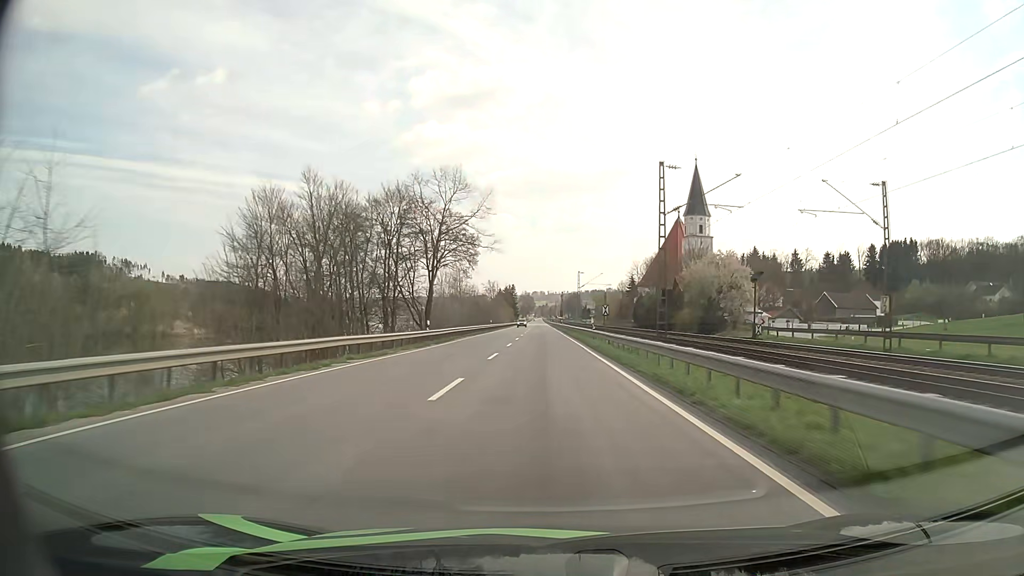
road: primary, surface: asphalt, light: Day
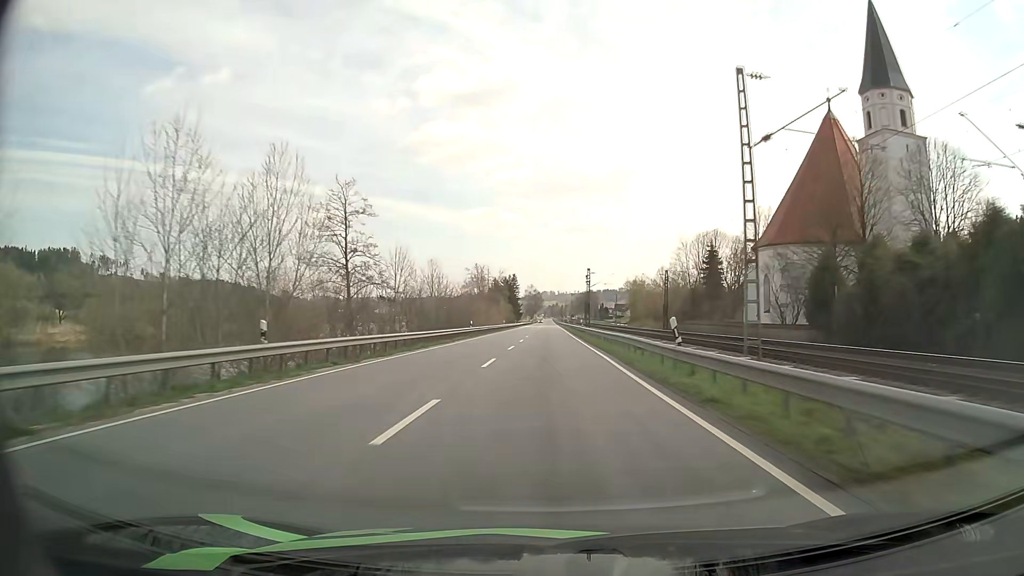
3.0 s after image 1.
(-0.6, +76.7) m; -1°
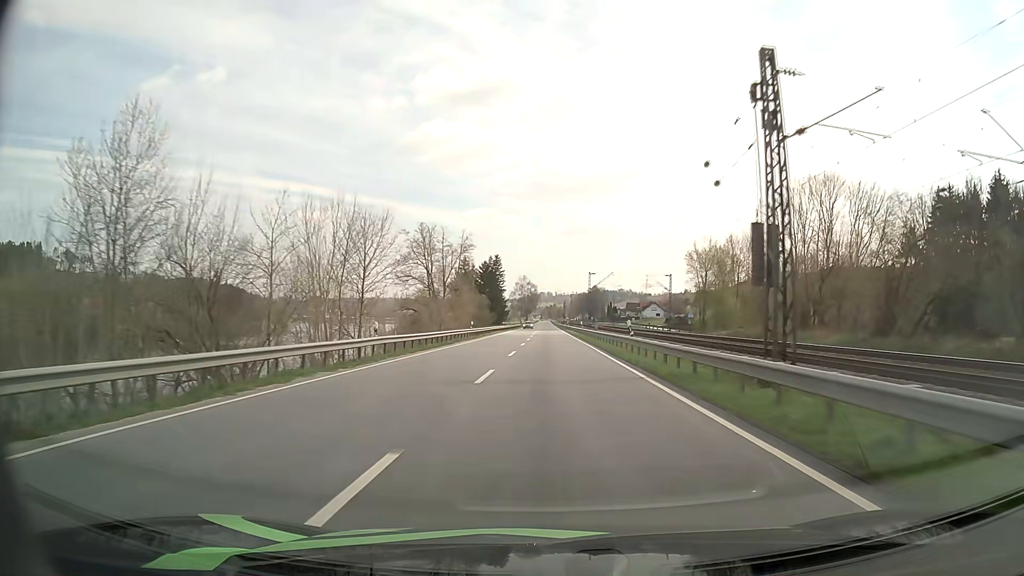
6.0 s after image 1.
(-0.1, +77.2) m; 0°
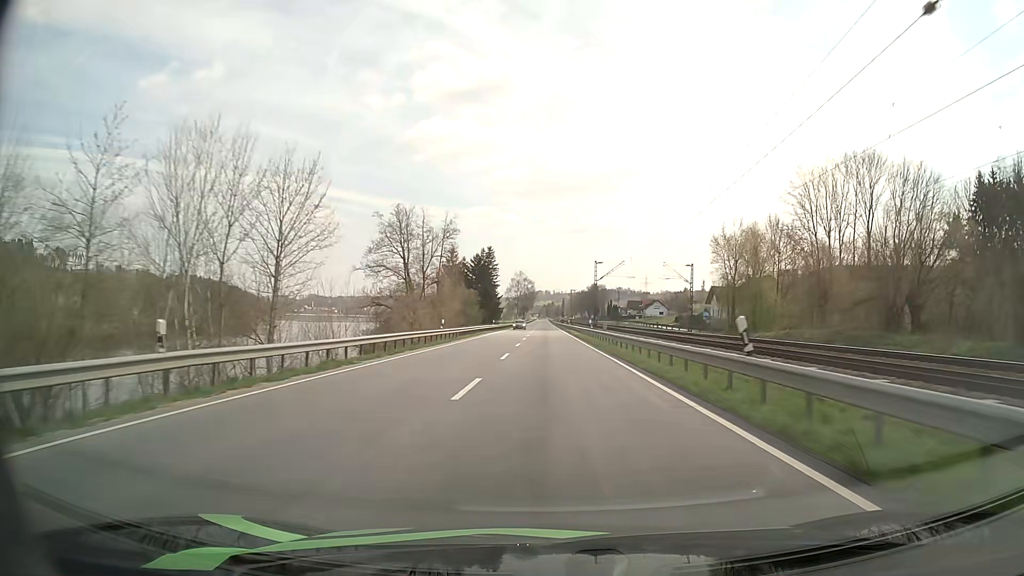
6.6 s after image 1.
(0.0, +15.5) m; 0°
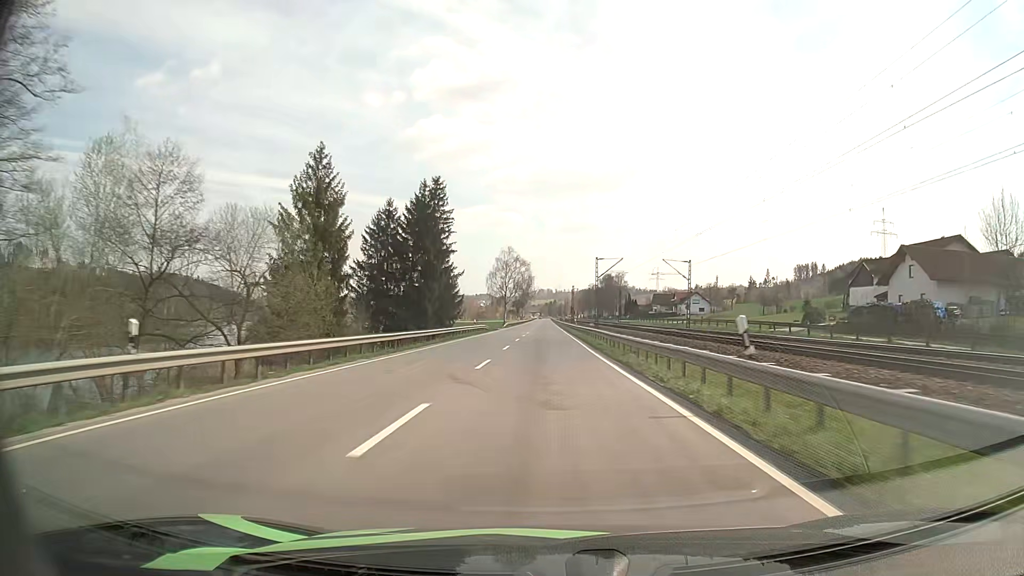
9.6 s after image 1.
(0.0, +77.4) m; 0°
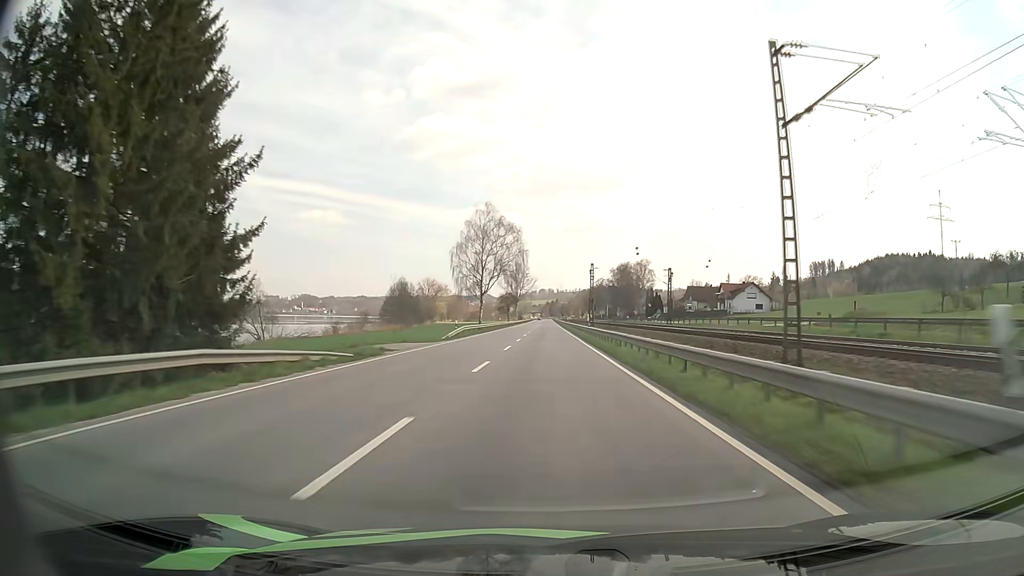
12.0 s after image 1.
(-0.1, +62.2) m; 0°
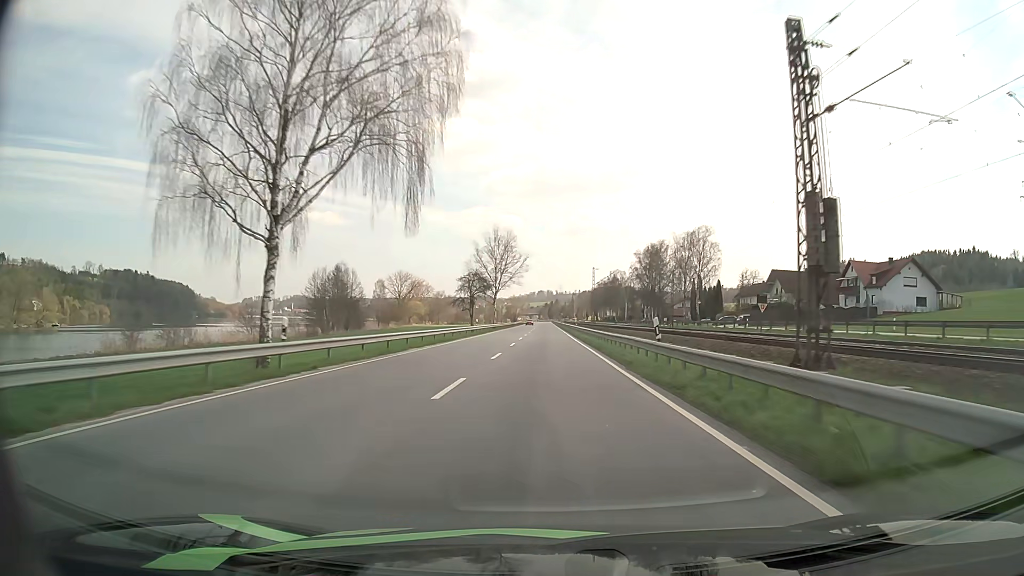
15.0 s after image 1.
(0.0, +78.2) m; 0°
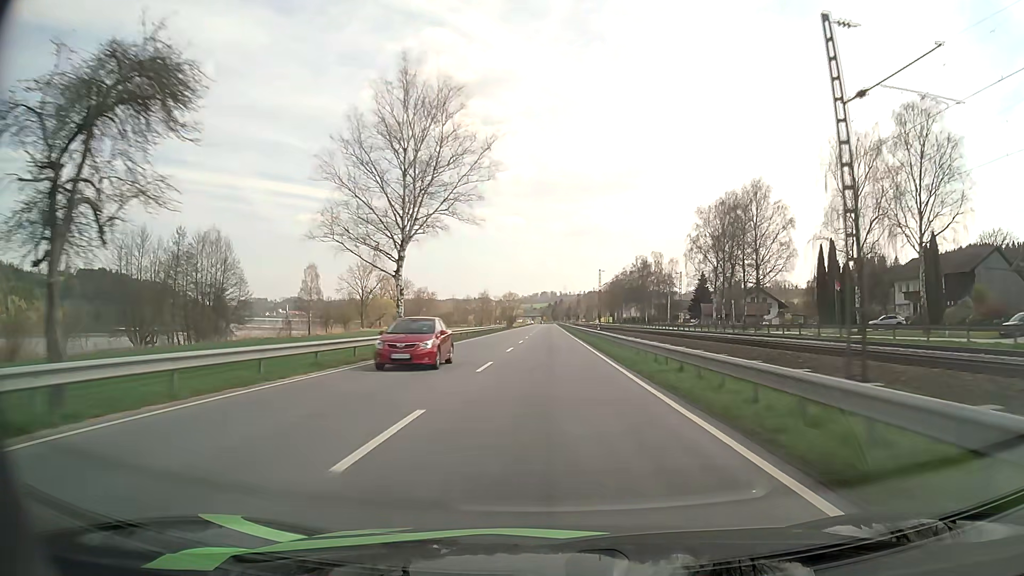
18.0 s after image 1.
(0.0, +78.0) m; 0°
(0, +10) (0, +20) (0, +30) (0, +40) (0, +50) (0, +60) (0, +70) (0, +80) (0, +90) (+1, +100) m
